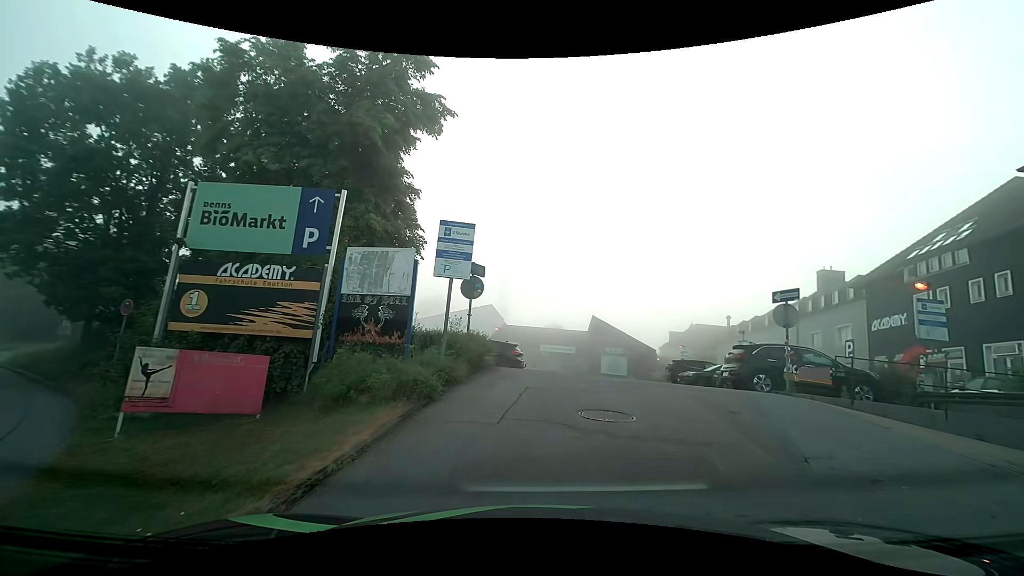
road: service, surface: asphalt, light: Day
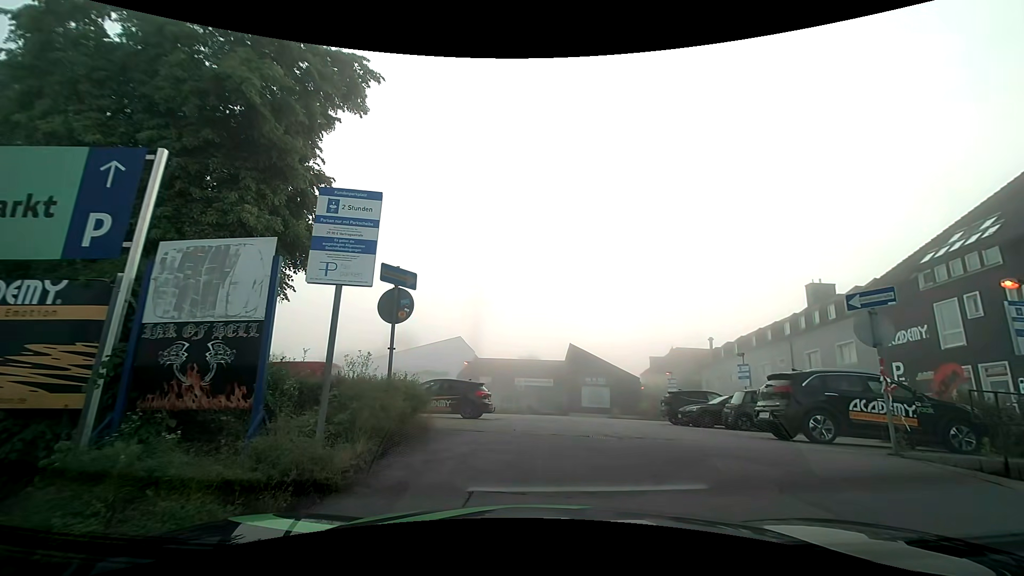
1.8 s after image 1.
(+0.1, +4.5) m; +2°
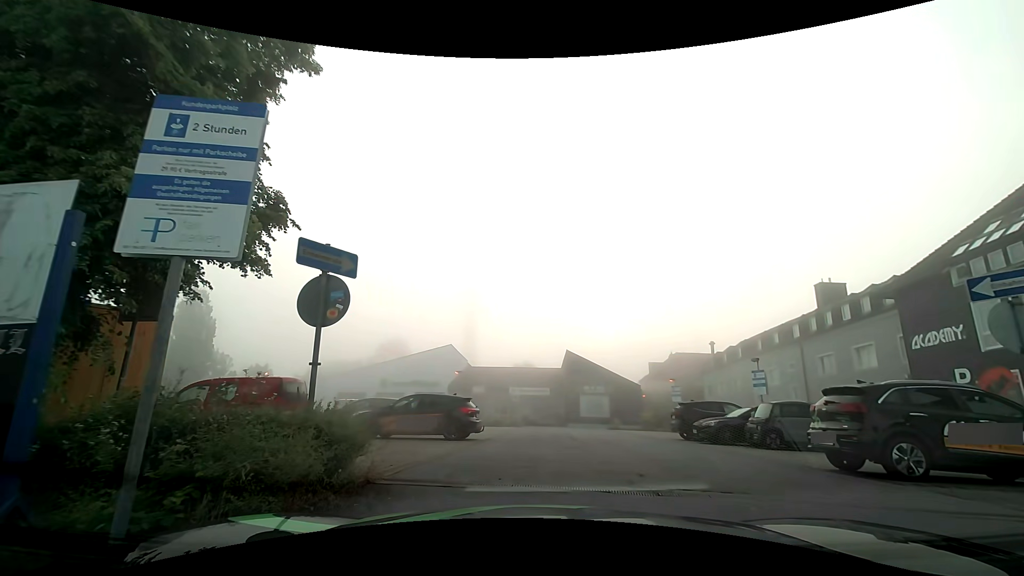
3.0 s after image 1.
(0.0, +2.5) m; -2°
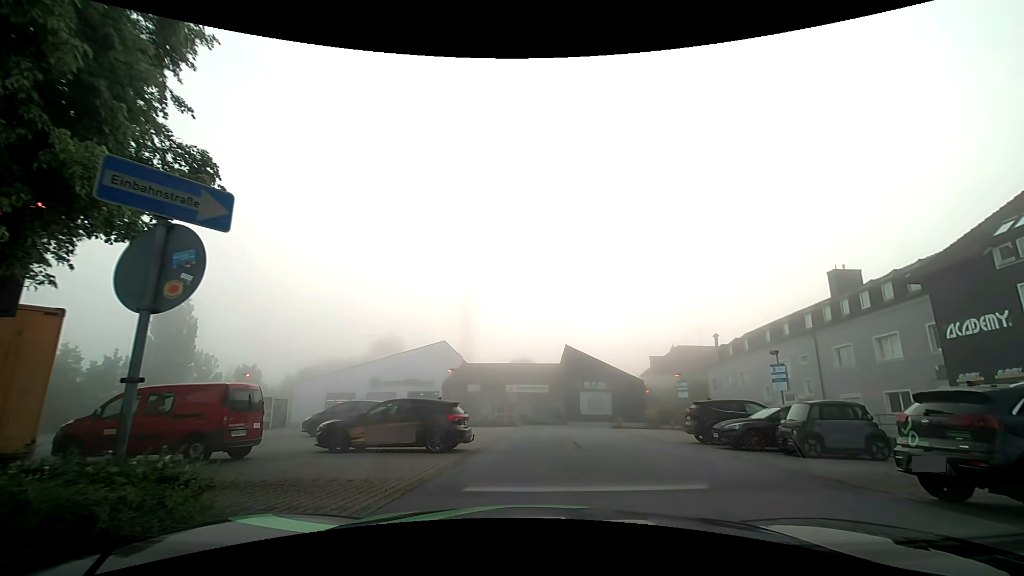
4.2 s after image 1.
(+0.1, +2.4) m; +2°
